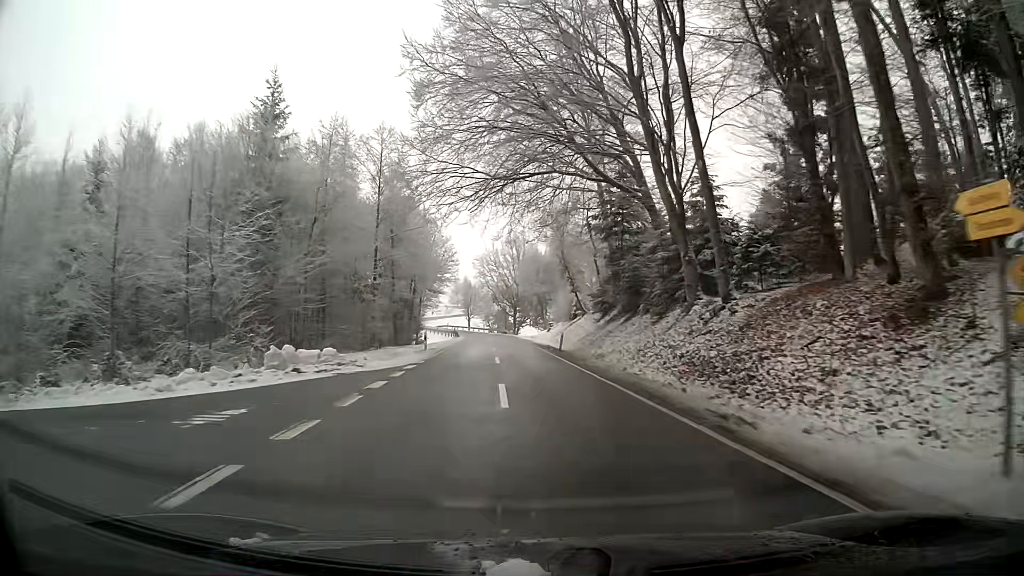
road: tertiary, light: Day
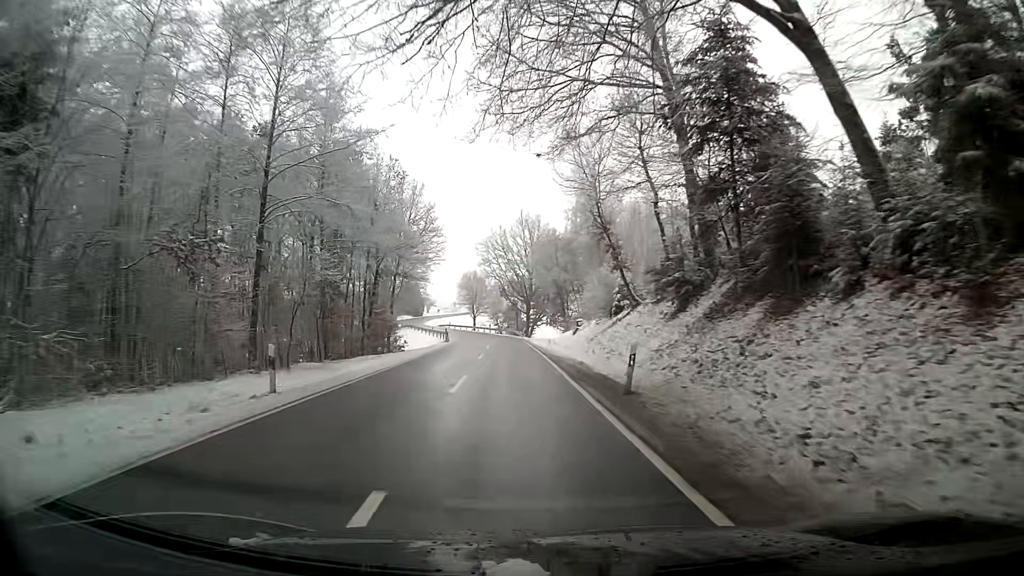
(-0.4, +21.4) m; -2°
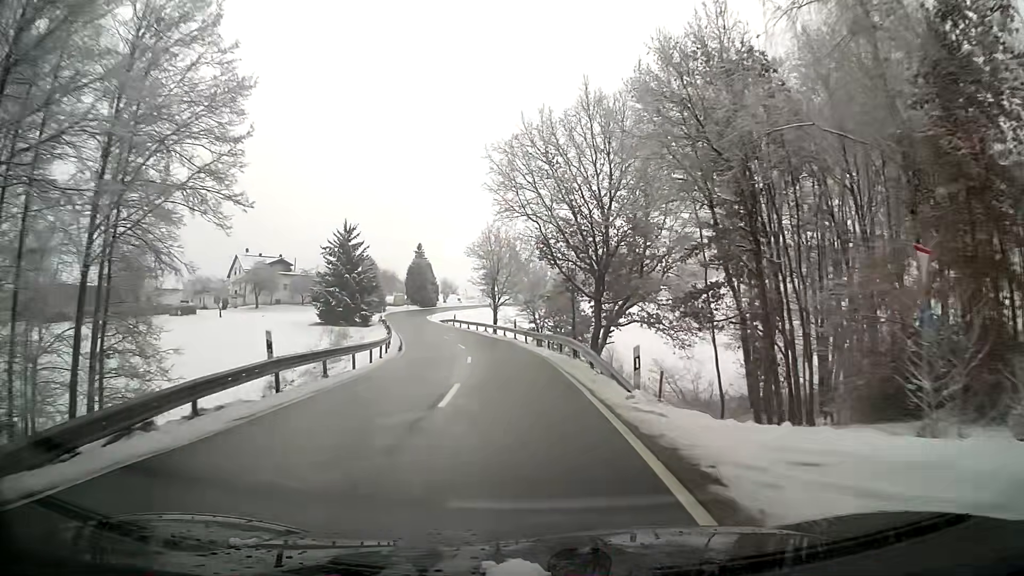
(-1.9, +49.9) m; -4°
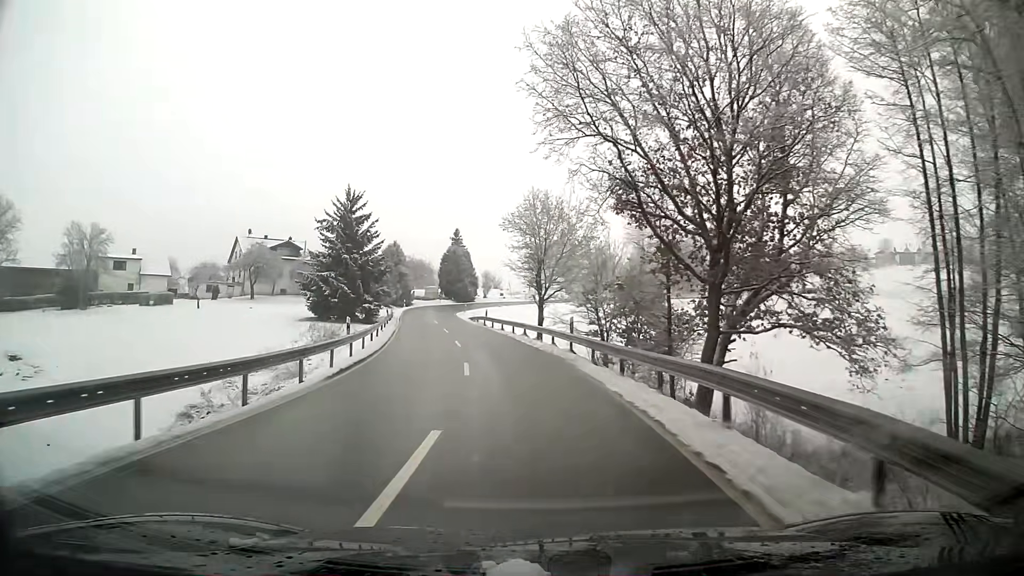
(-0.7, +18.1) m; -4°
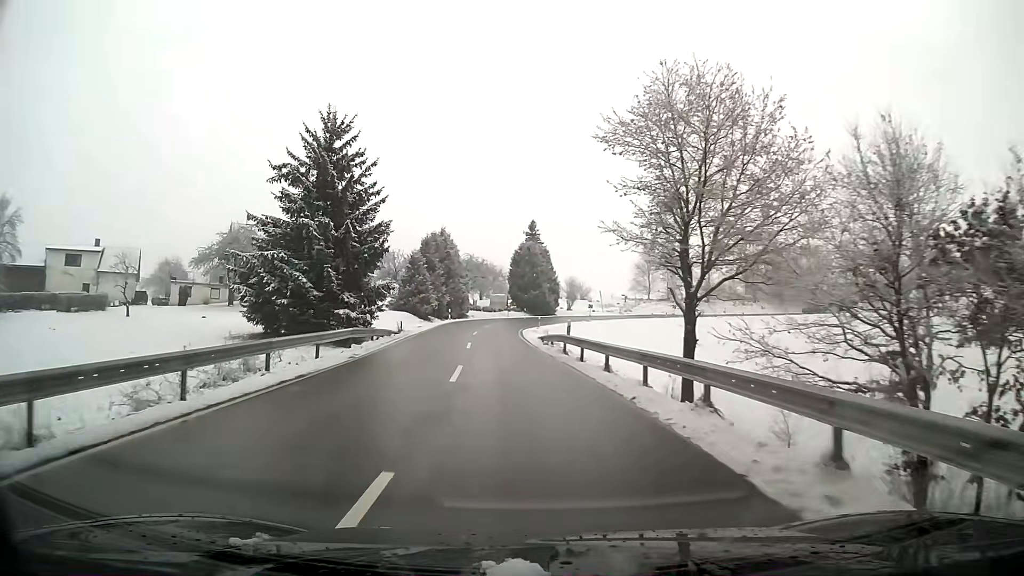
(-1.6, +26.7) m; -7°
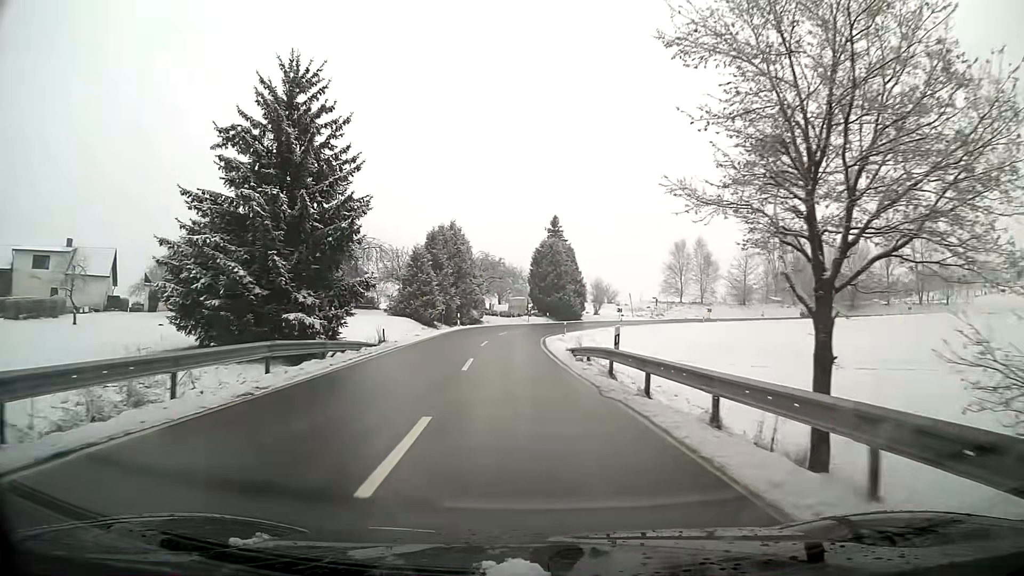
(-0.1, +8.6) m; -2°
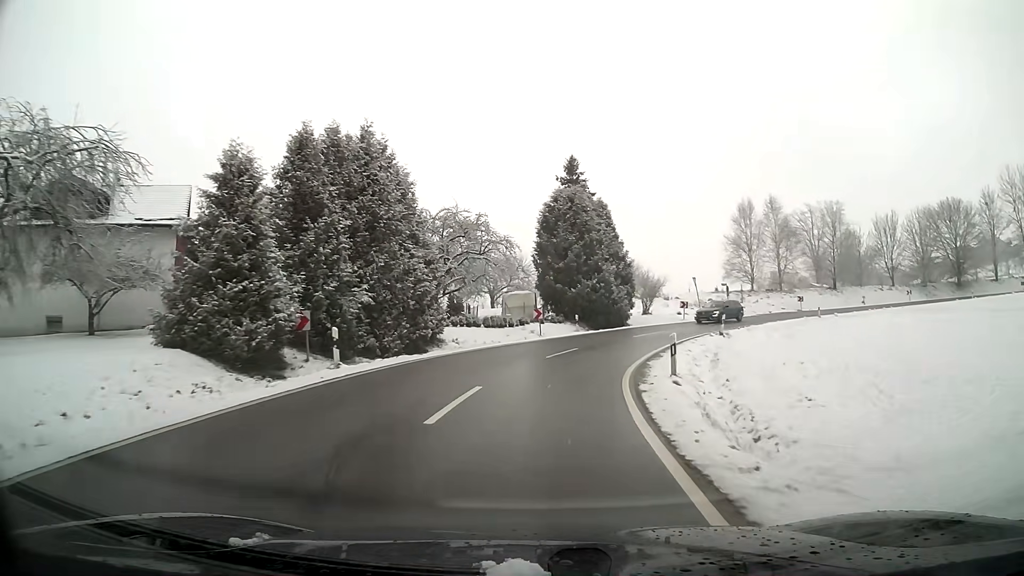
(-0.4, +32.1) m; +2°
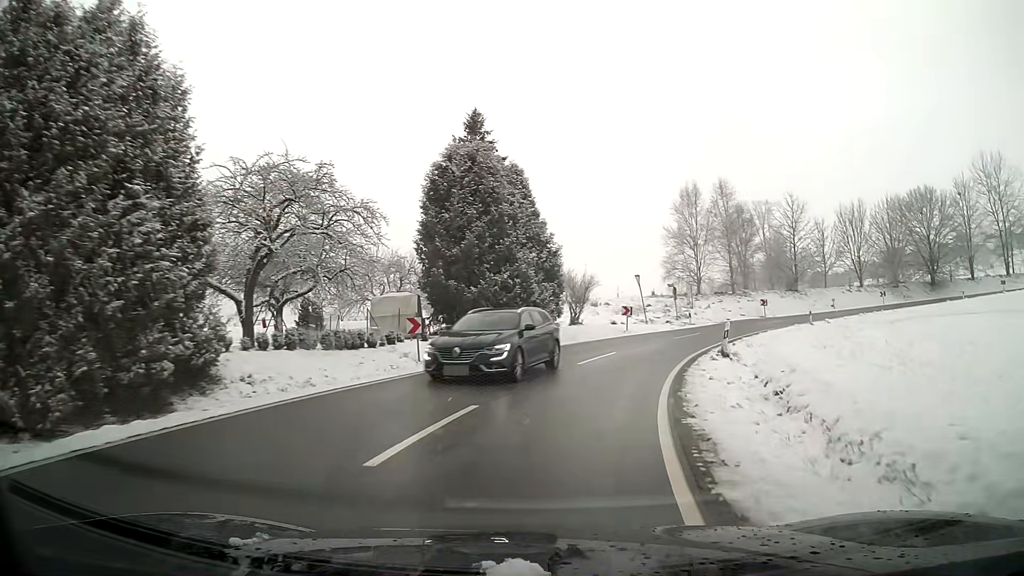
(+0.9, +13.7) m; +9°
